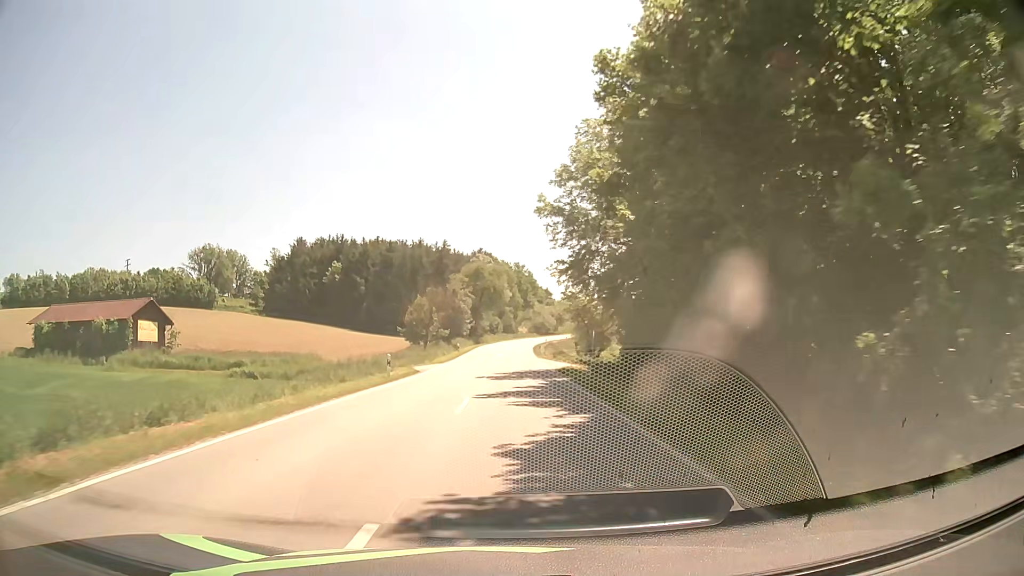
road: secondary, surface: asphalt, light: Day
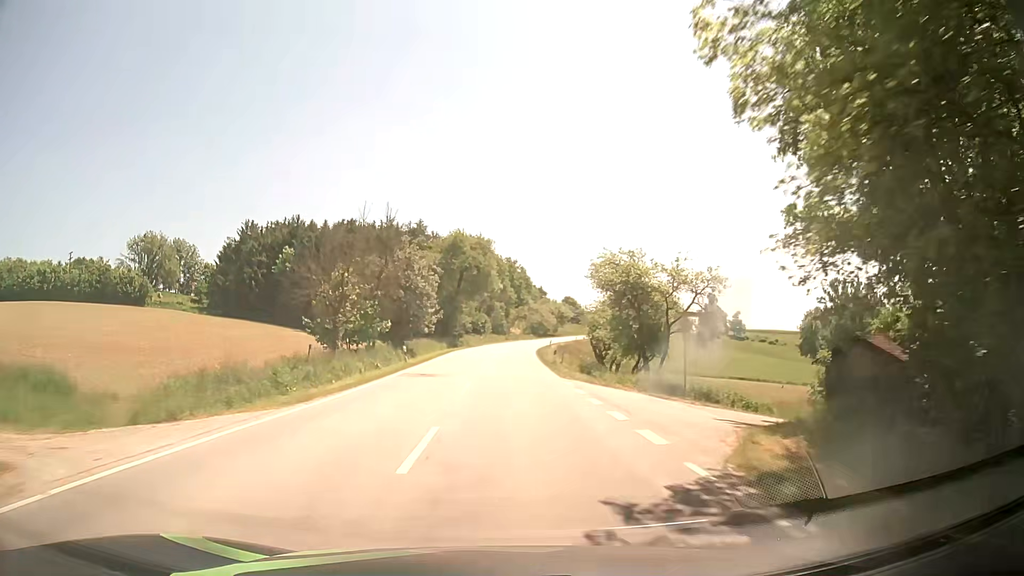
(0.0, +30.5) m; 0°
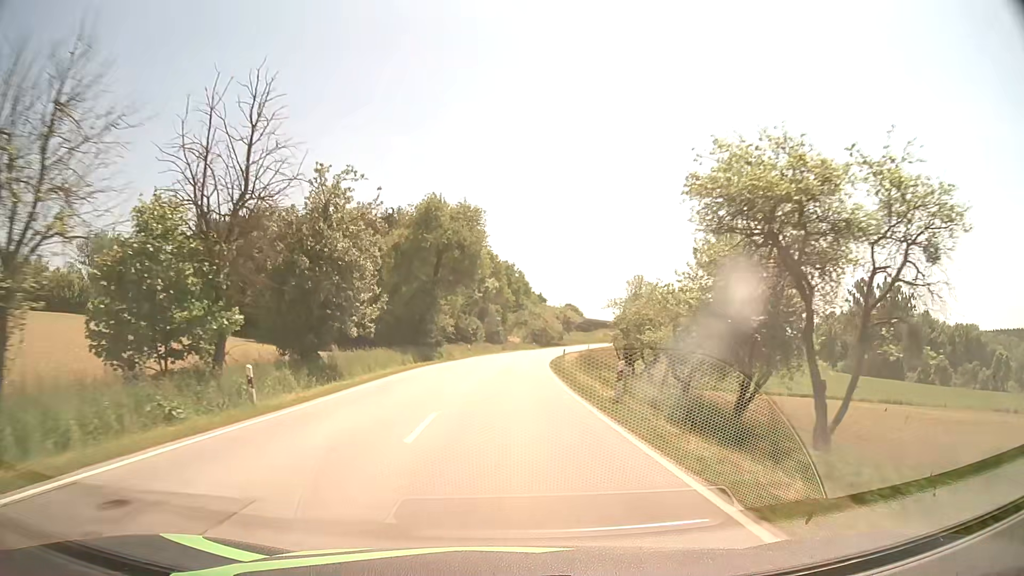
(+0.1, +21.8) m; 0°
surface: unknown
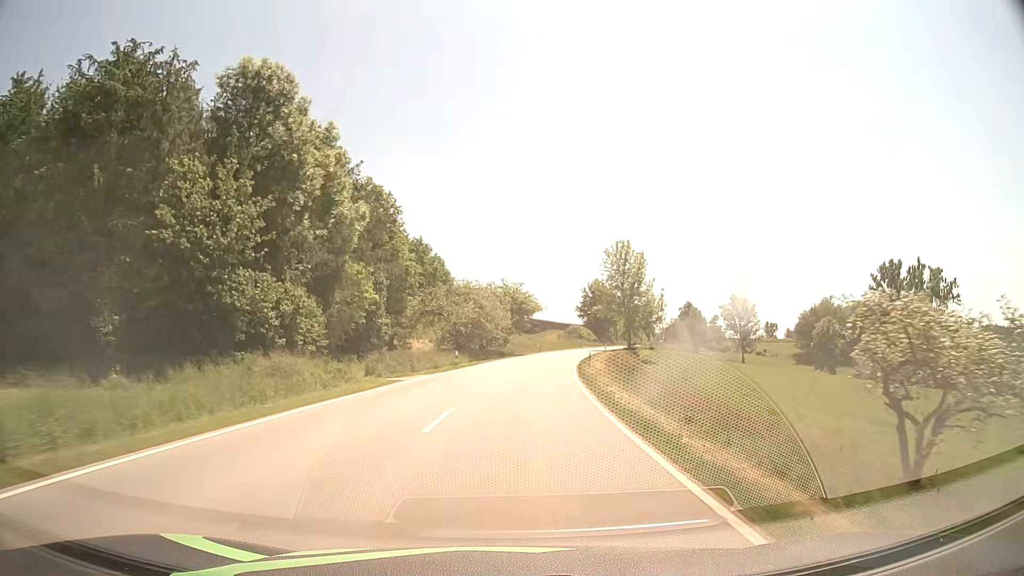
(+2.3, +59.1) m; +6°
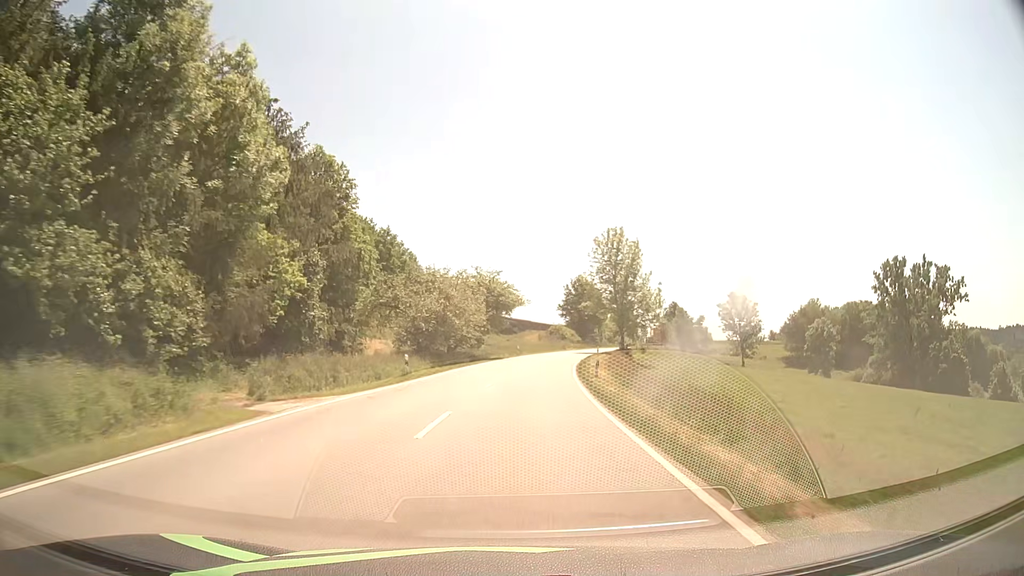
(+0.3, +12.6) m; +2°
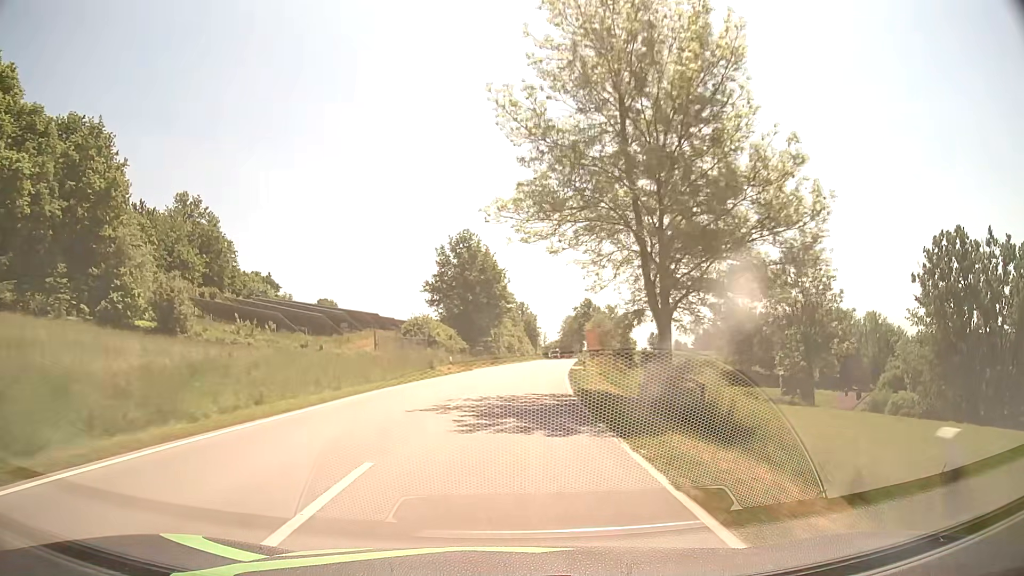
(+6.0, +65.5) m; +10°
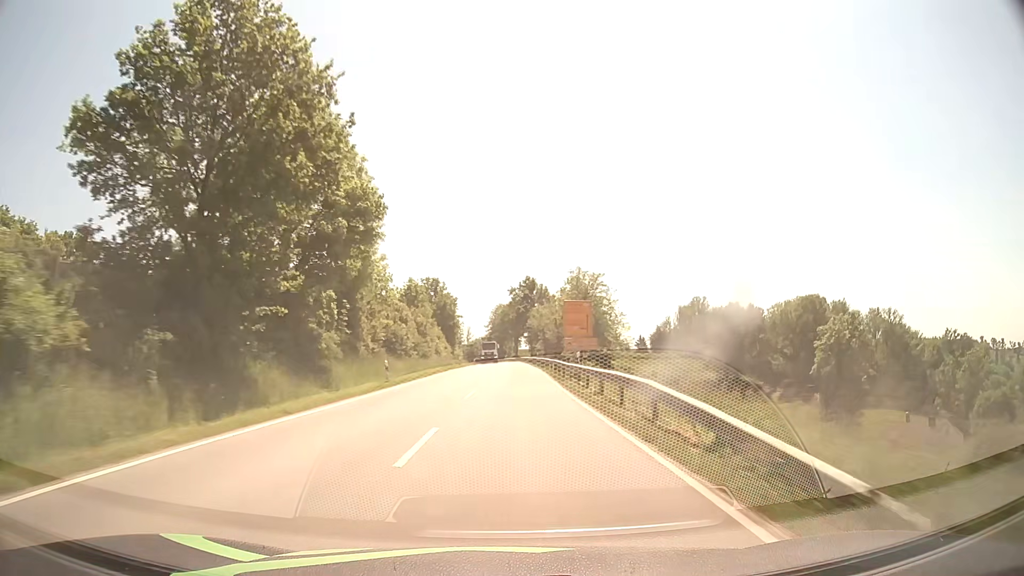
(+3.5, +56.2) m; +7°
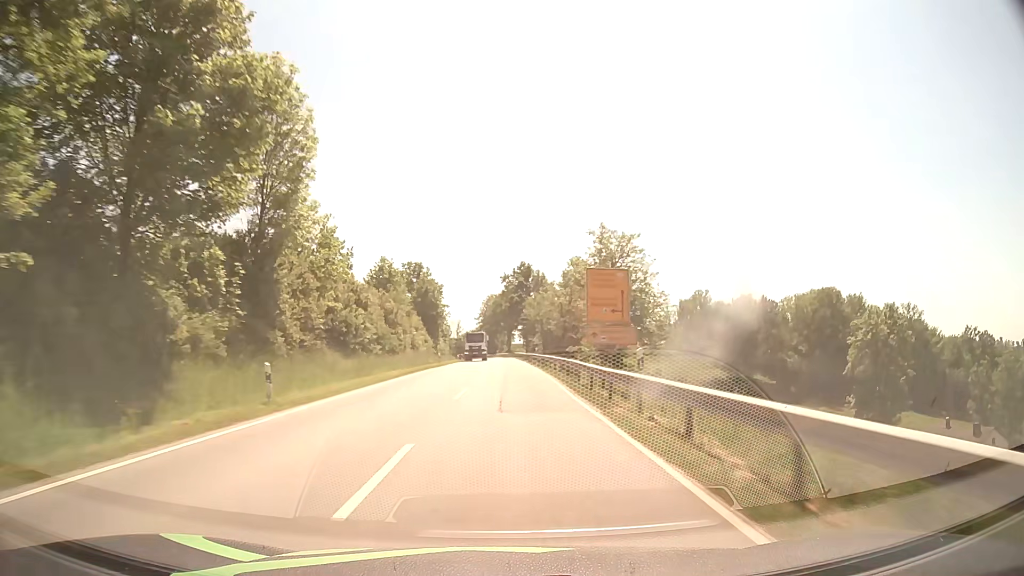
(+0.1, +14.7) m; +1°
(0, +10) (0, +20) (0, +30) (0, +40) (0, +50) (0, +60) (0, +70) (0, +80) (-1, +90) (-1, +100) m
